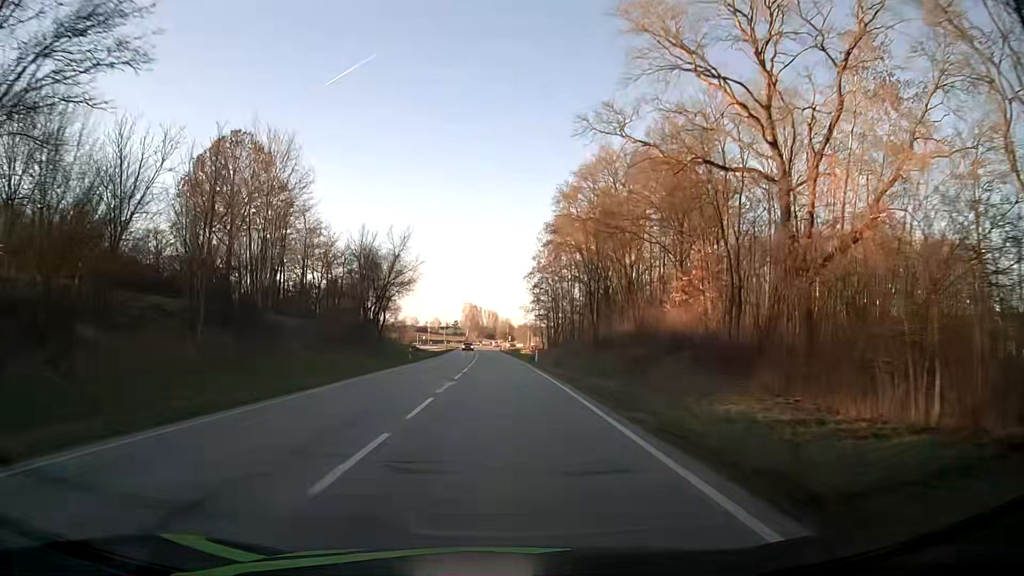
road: secondary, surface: asphalt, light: Day
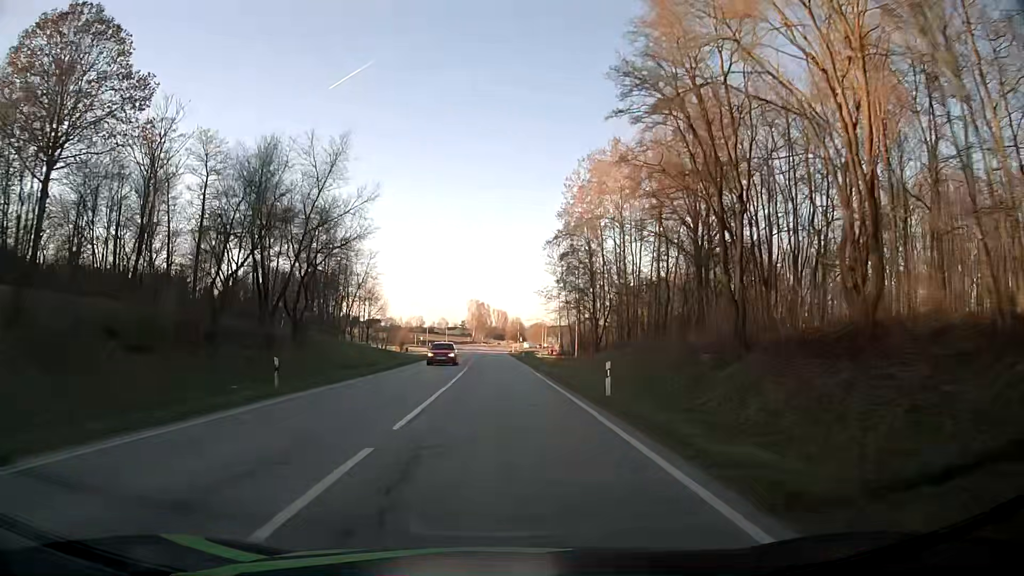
(-0.2, +32.4) m; -1°
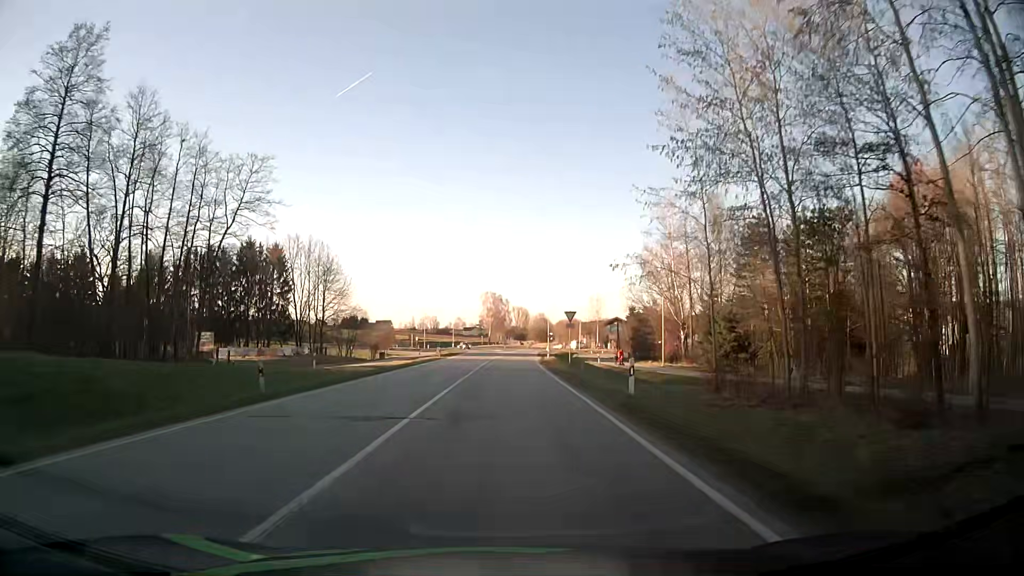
(-0.7, +52.7) m; -1°
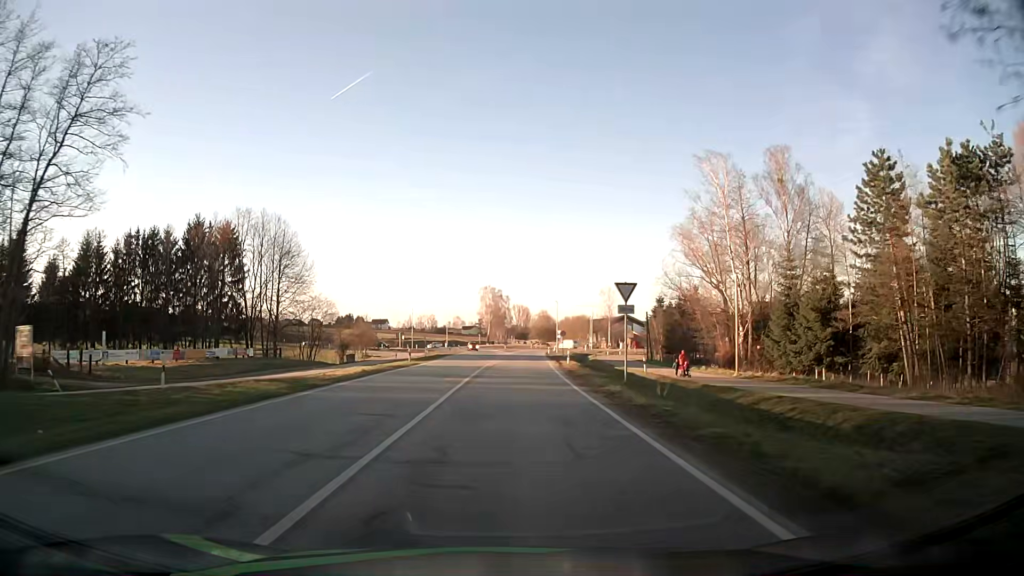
(-0.2, +20.8) m; -1°
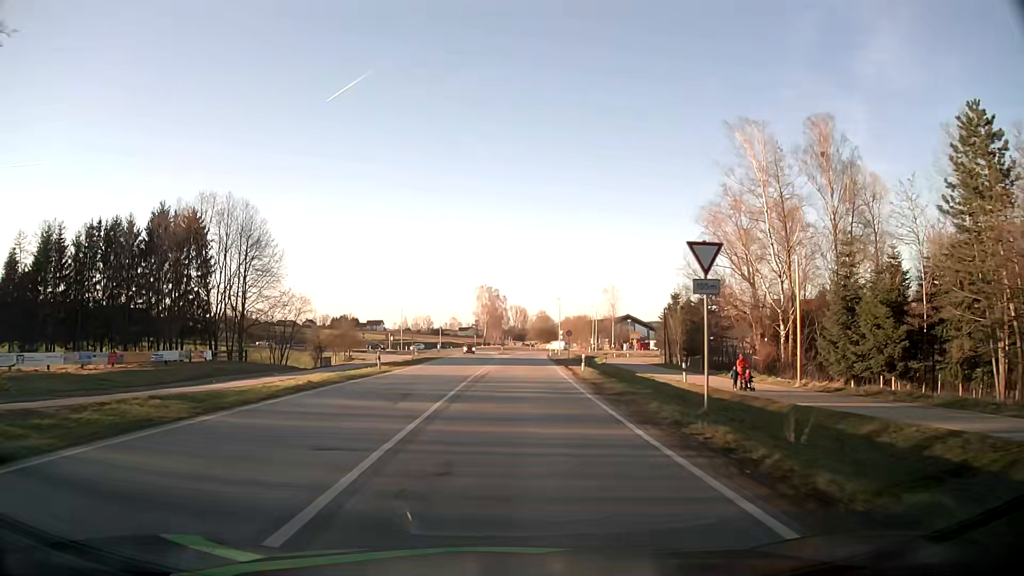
(+0.1, +10.2) m; 0°
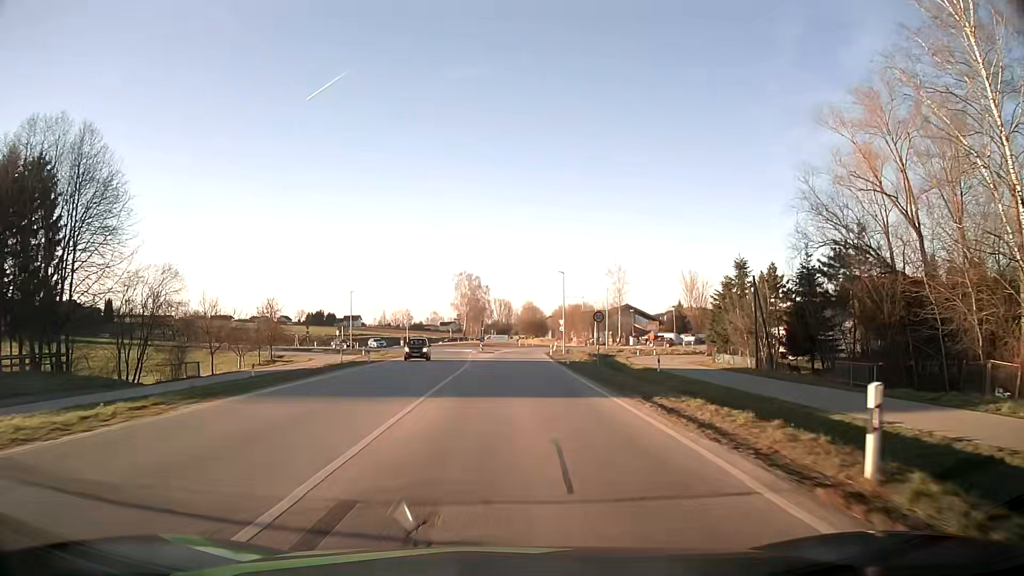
(+0.4, +29.4) m; +1°
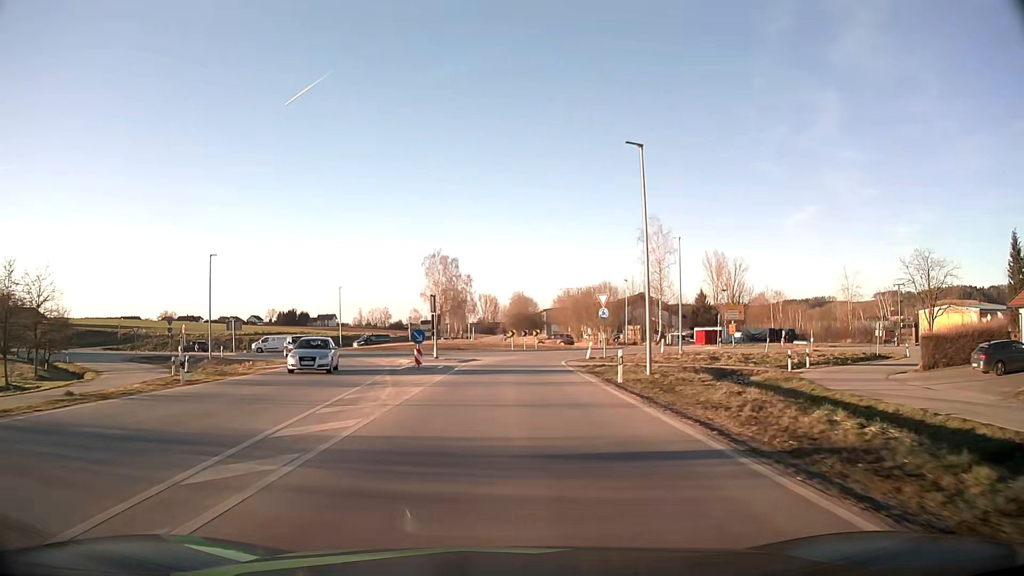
(+0.4, +43.2) m; +1°
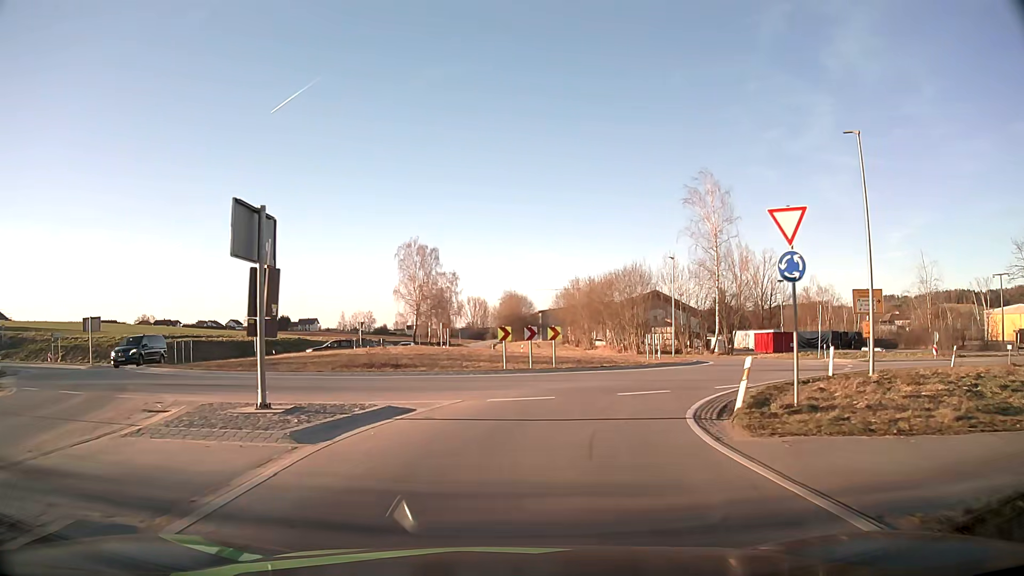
(+0.1, +26.6) m; +1°
